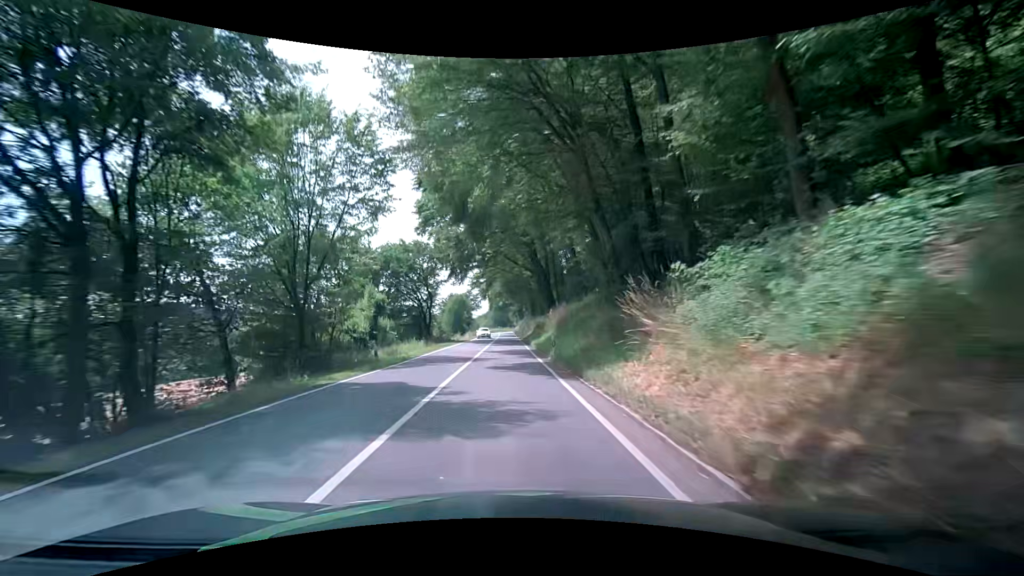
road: secondary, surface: asphalt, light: Day
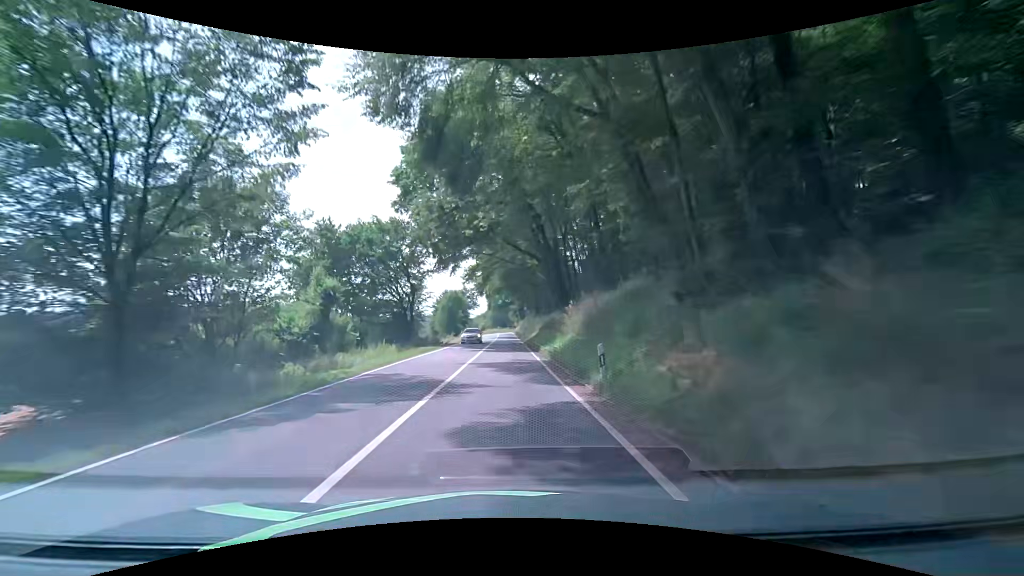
(+0.1, +11.0) m; +1°
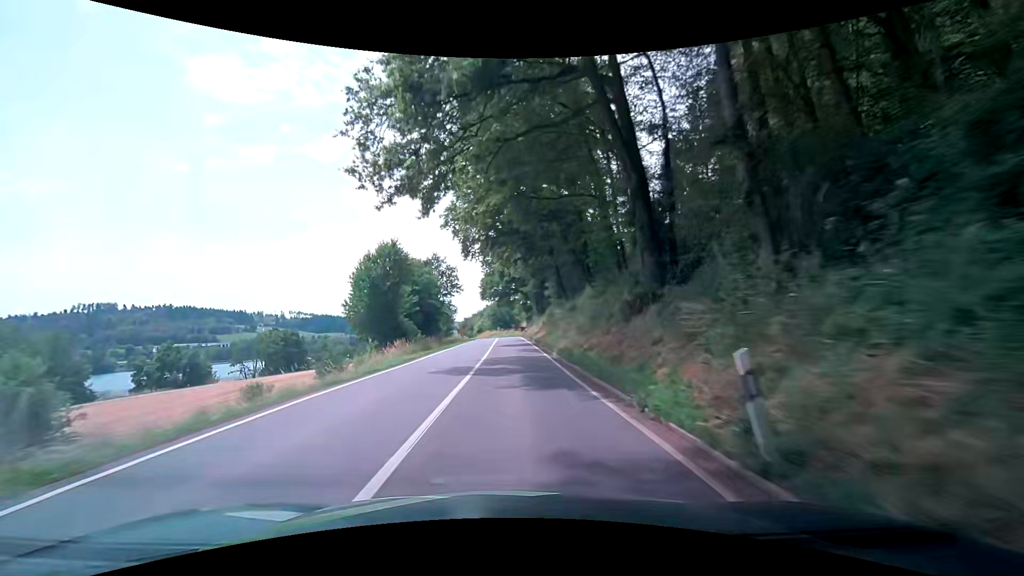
(-0.8, +55.3) m; 0°
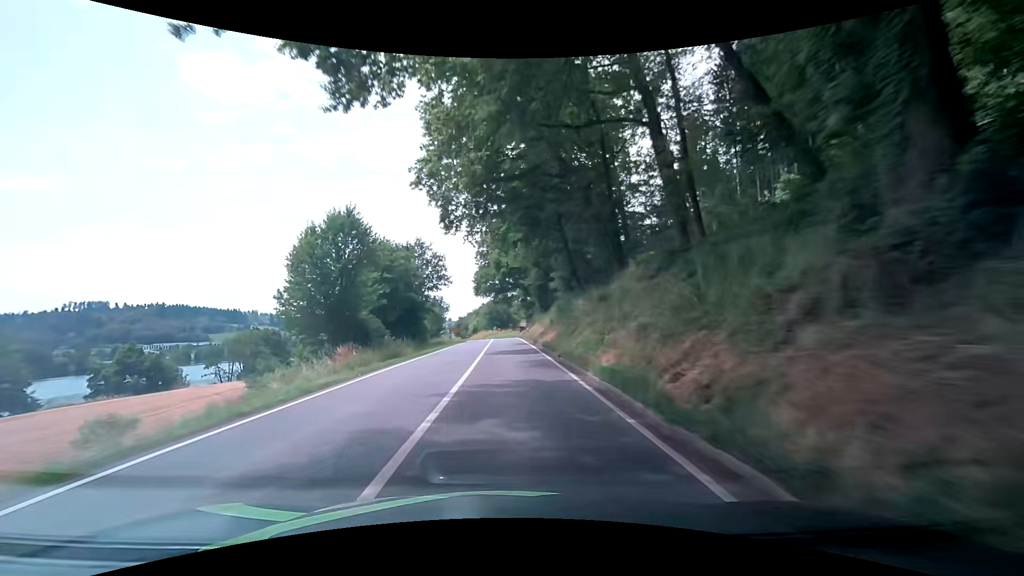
(-0.1, +10.9) m; 0°
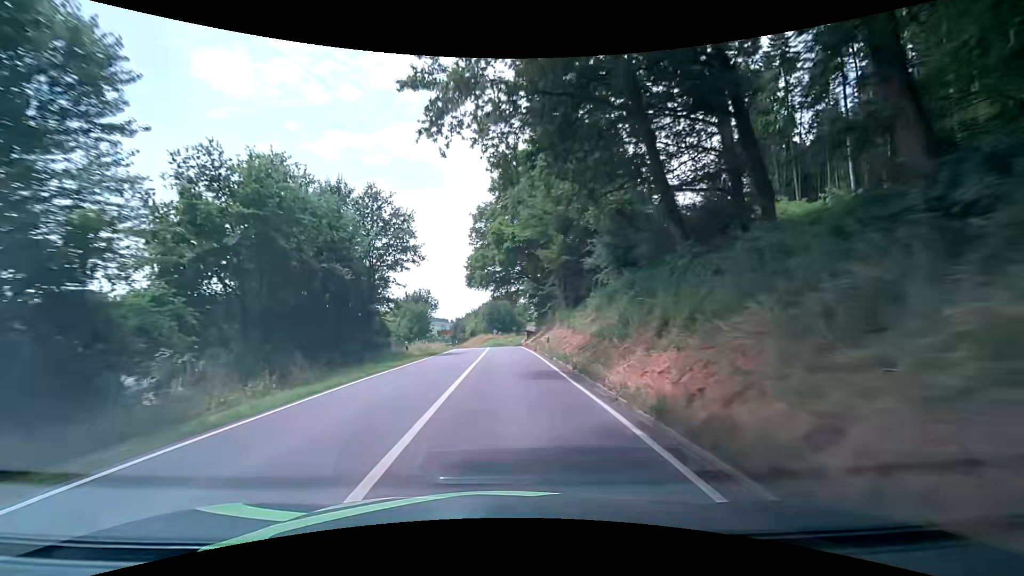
(+0.1, +21.6) m; 0°
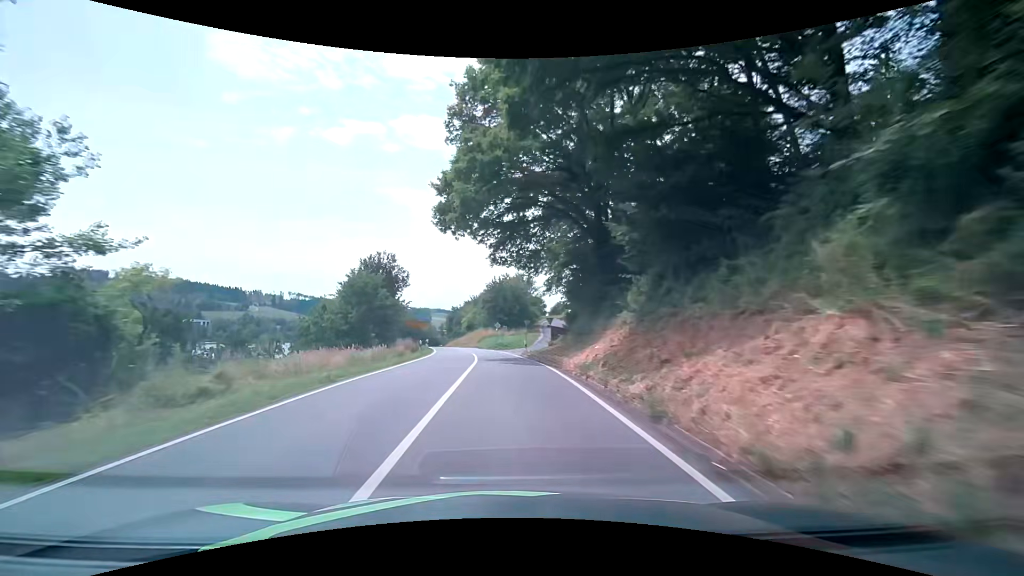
(-0.3, +31.6) m; -1°
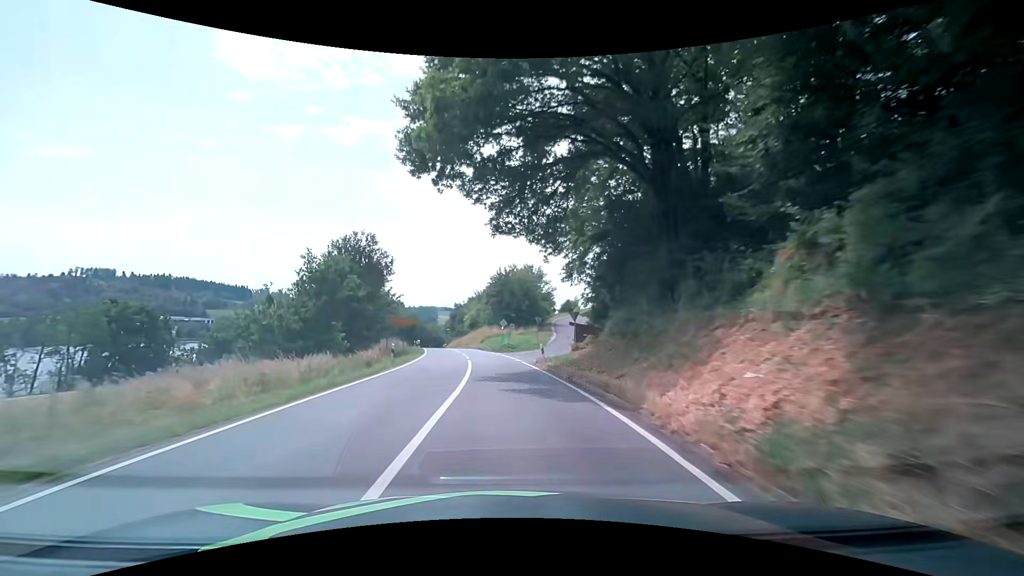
(0.0, +10.3) m; -1°
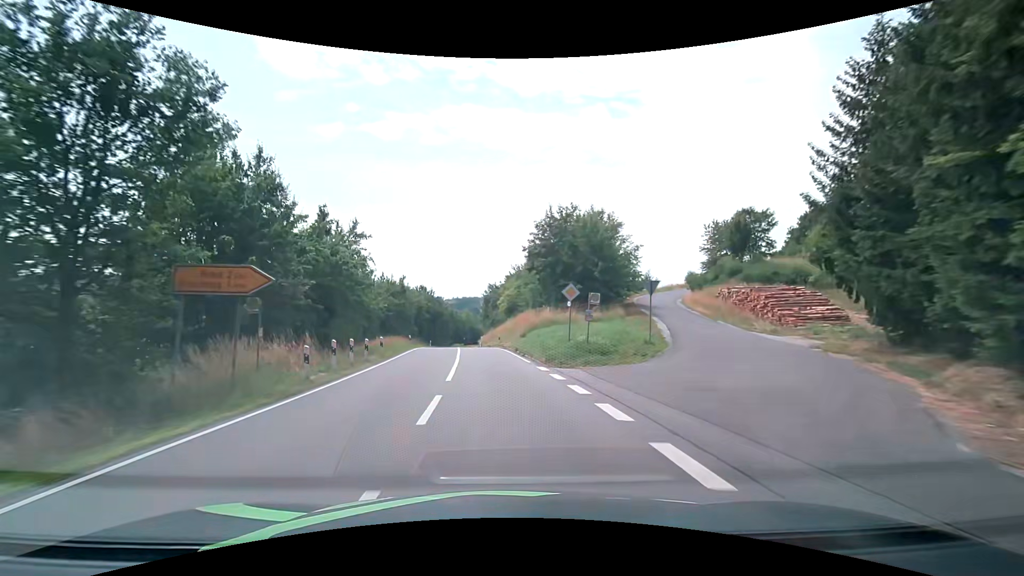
(-0.9, +30.6) m; -5°
(0, +10) (-1, +20) (-1, +30) (-2, +40) (-3, +50) (-4, +60) (-5, +70) (-6, +80) (-7, +90) (-8, +100) m
